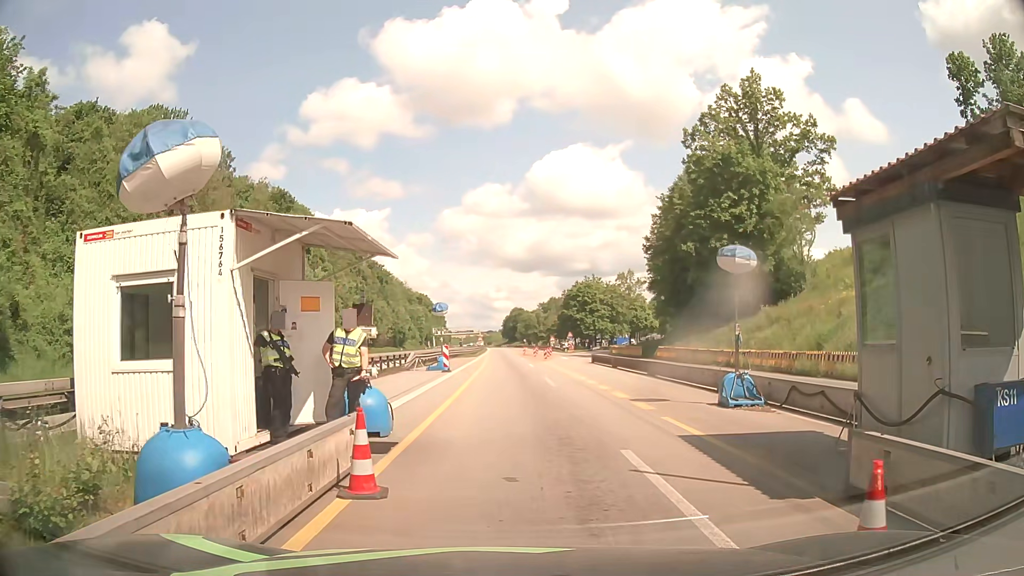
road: motorway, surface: asphalt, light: Day
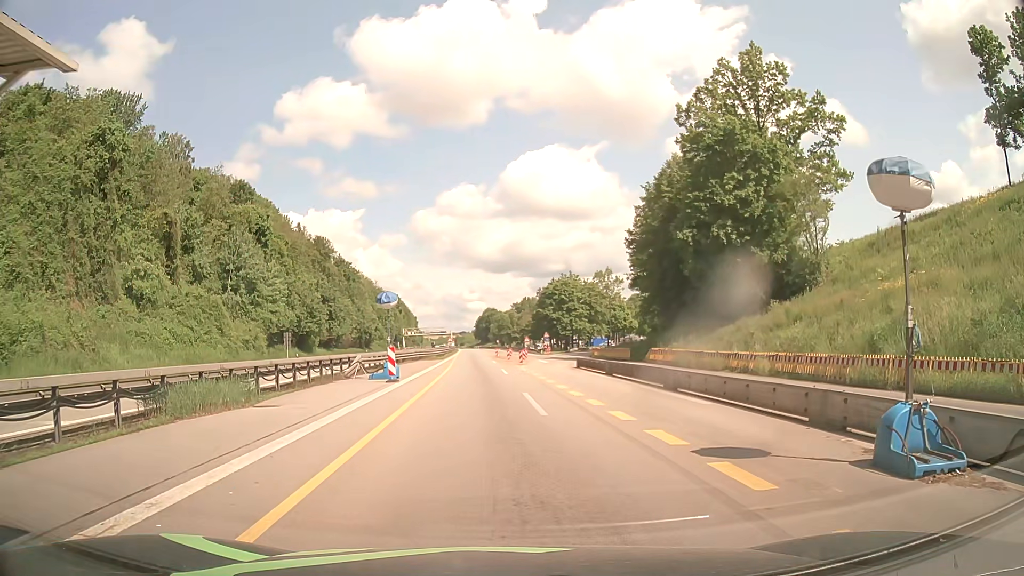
(+0.3, +7.8) m; +3°
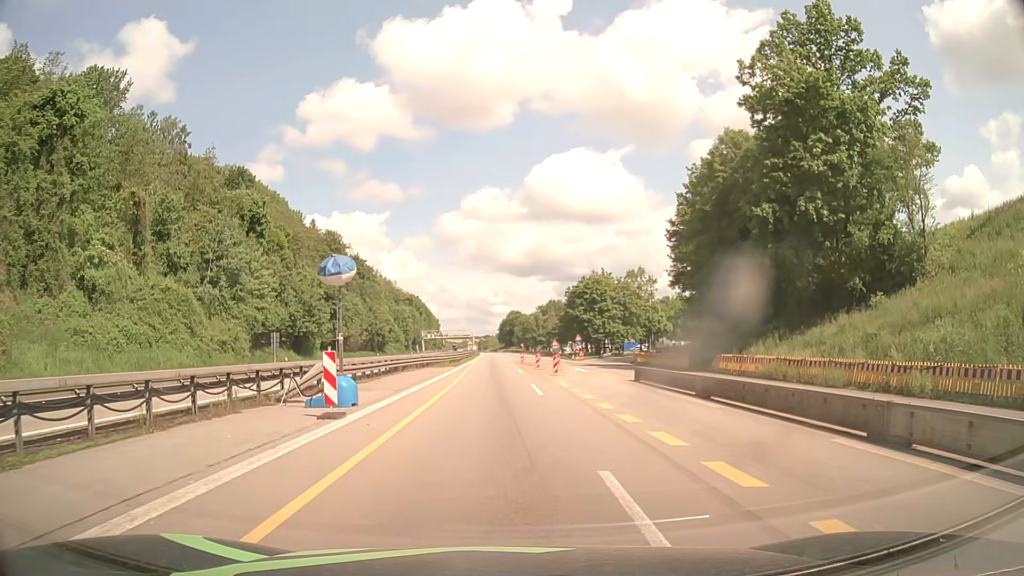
(-0.3, +11.7) m; -2°
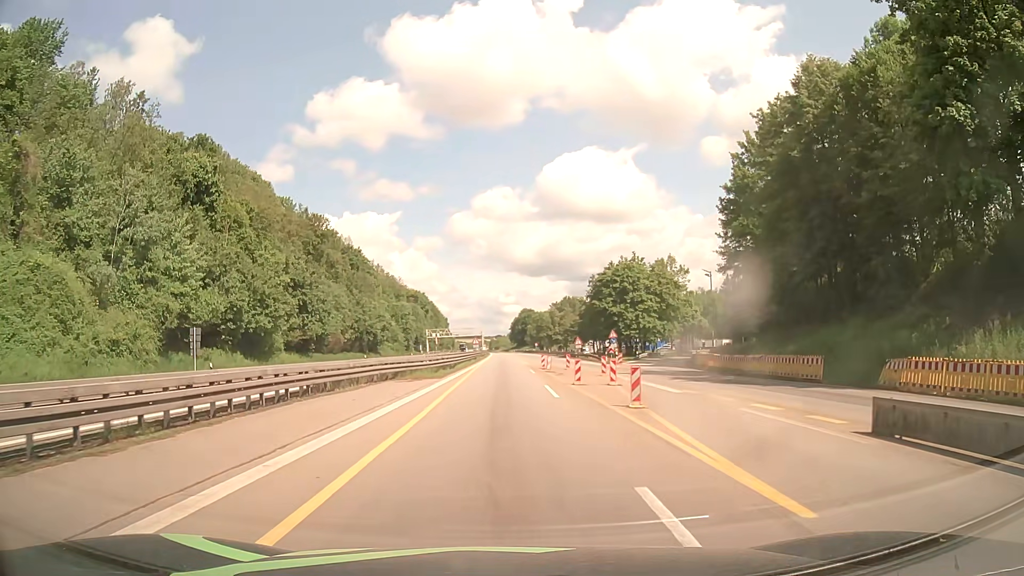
(-0.3, +19.4) m; -1°
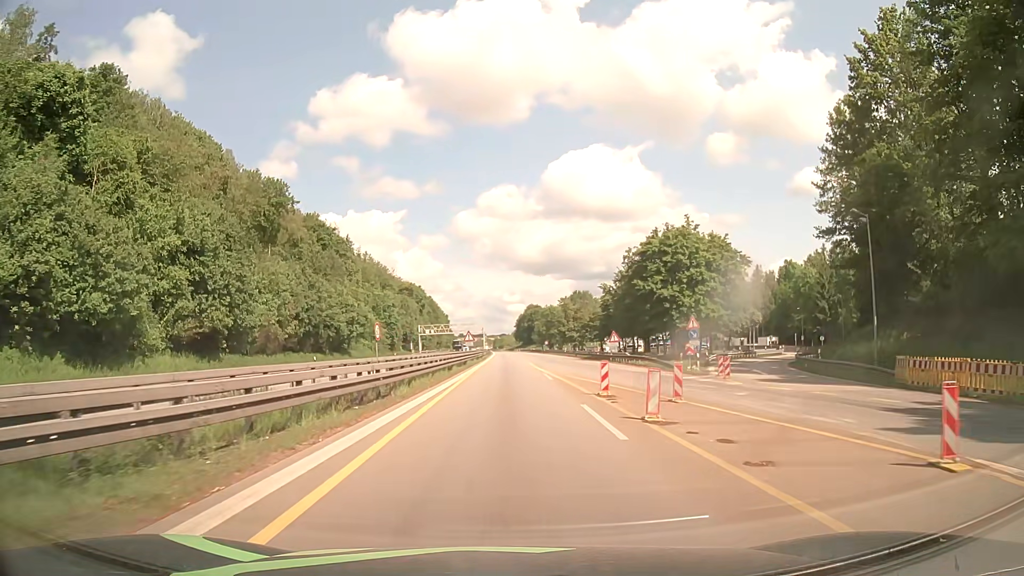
(-0.2, +27.3) m; 0°
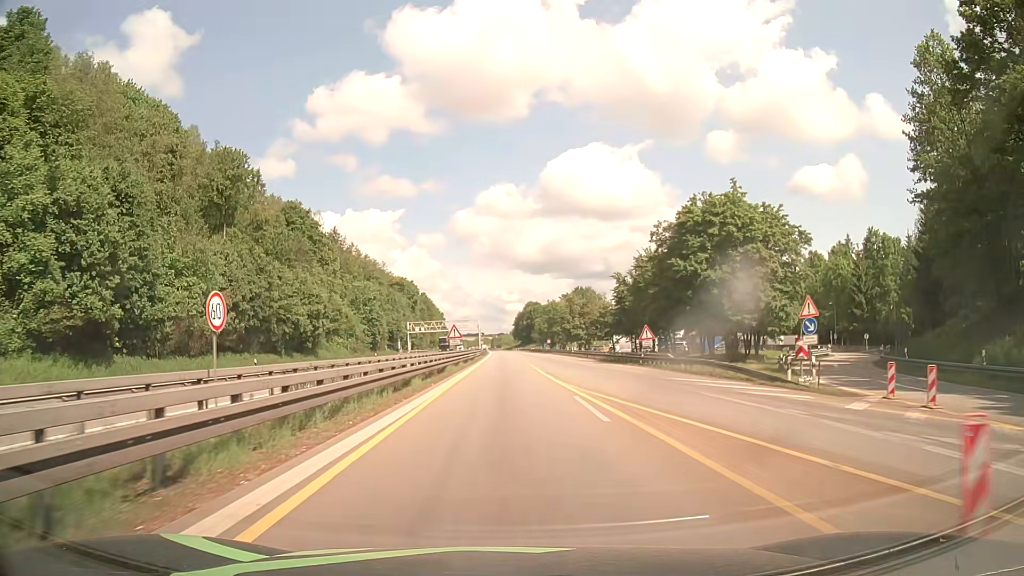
(0.0, +15.9) m; 0°
